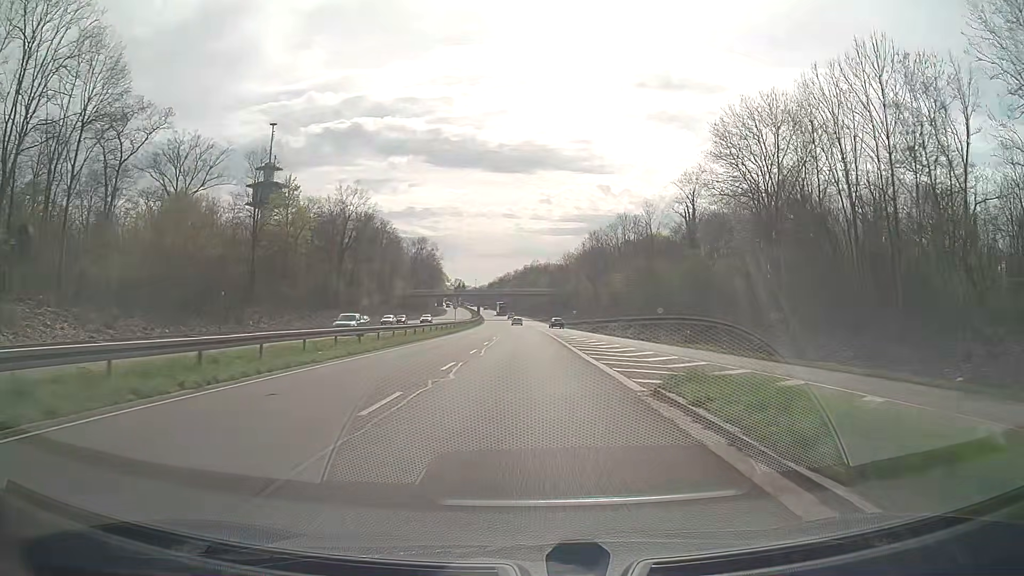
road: trunk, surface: asphalt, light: Day
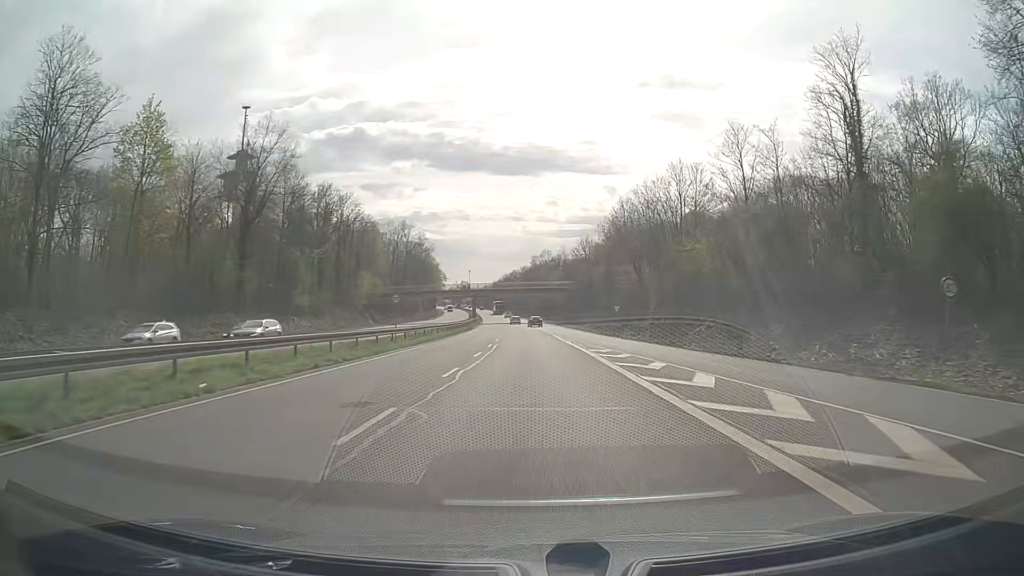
(-0.3, +38.0) m; -1°
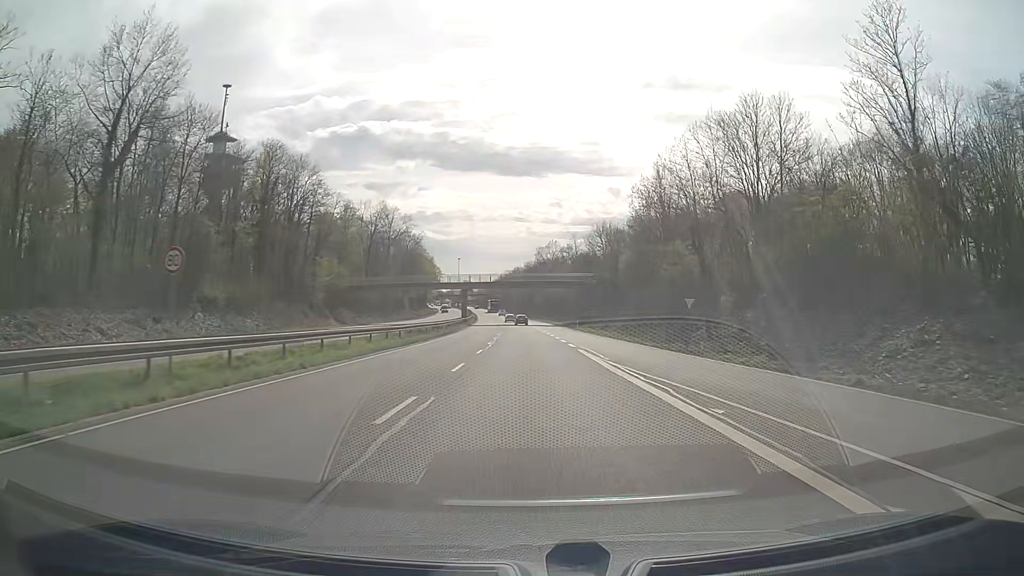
(-0.1, +25.4) m; 0°
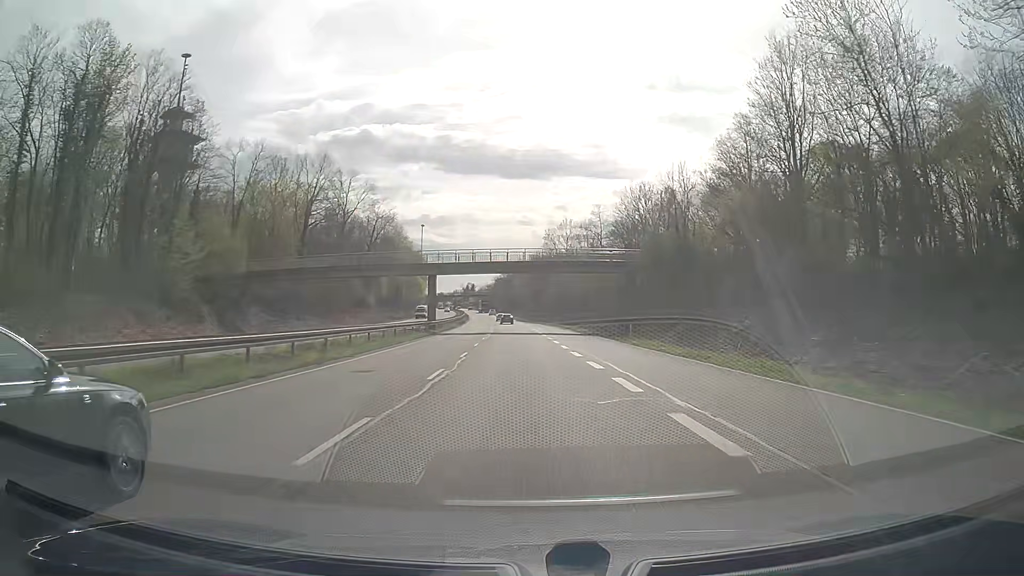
(-0.2, +38.5) m; -1°
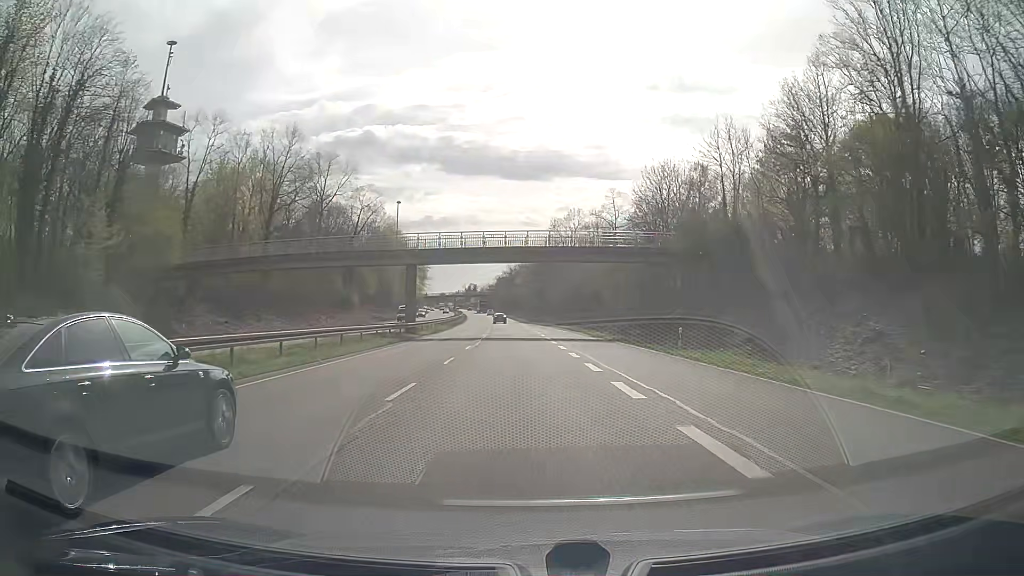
(0.0, +12.9) m; -1°
